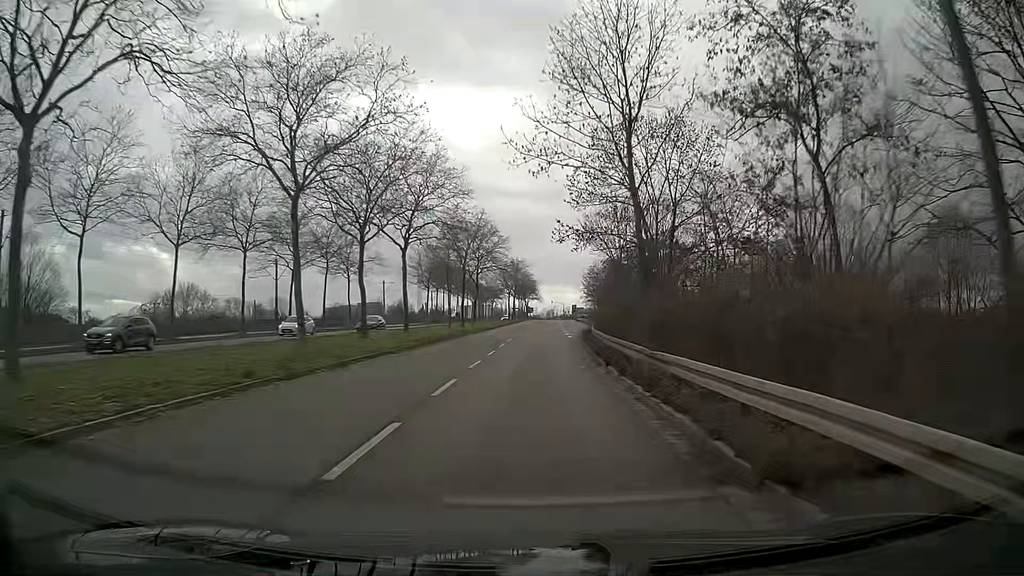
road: secondary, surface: asphalt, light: Day
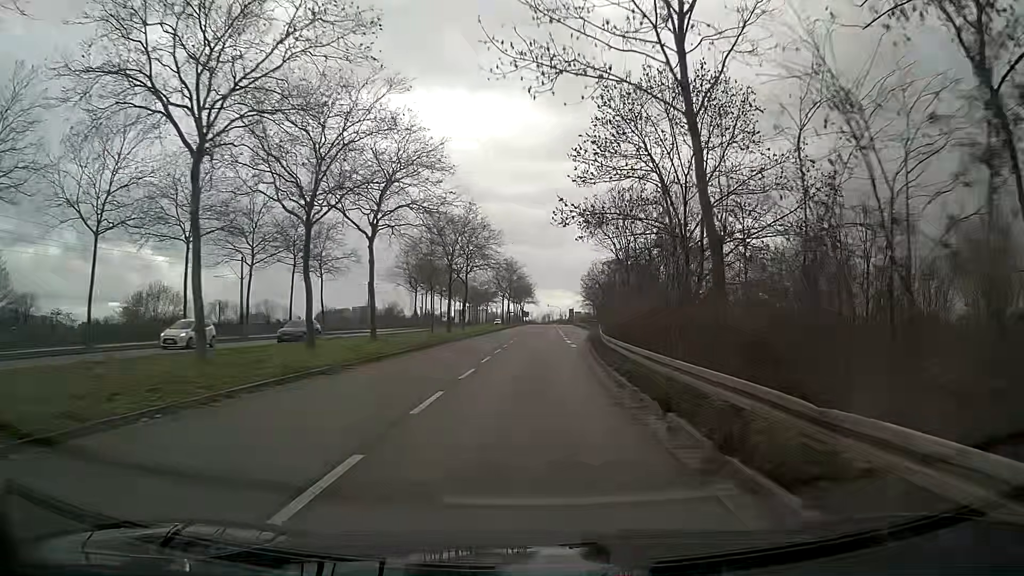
(0.0, +7.8) m; +1°
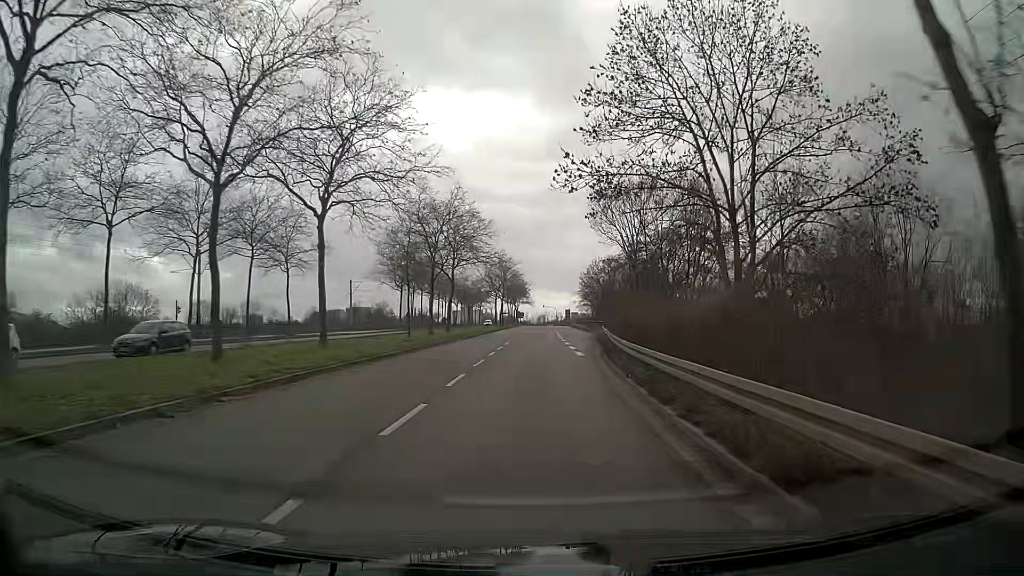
(0.0, +7.8) m; +1°
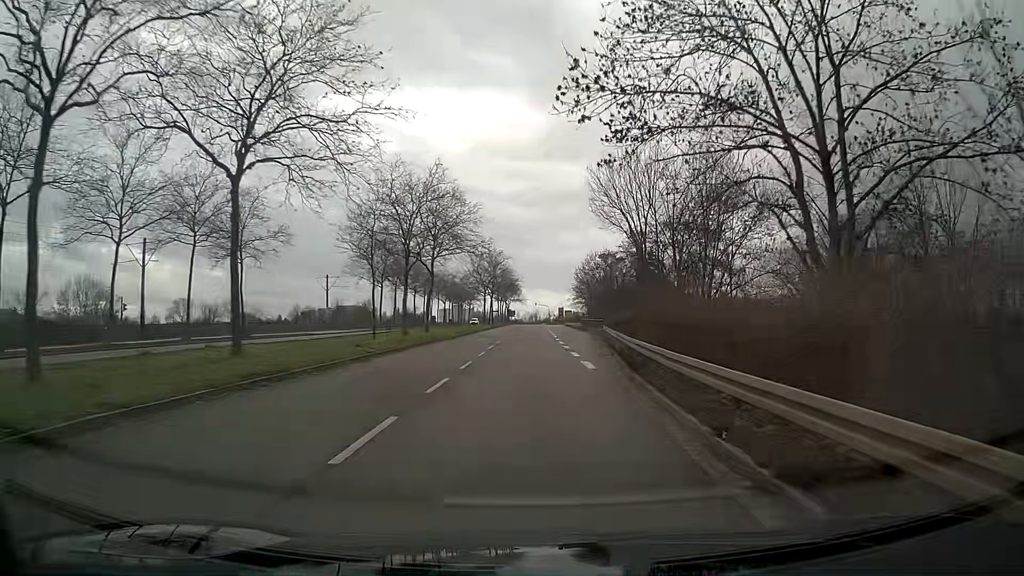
(0.0, +7.7) m; +1°
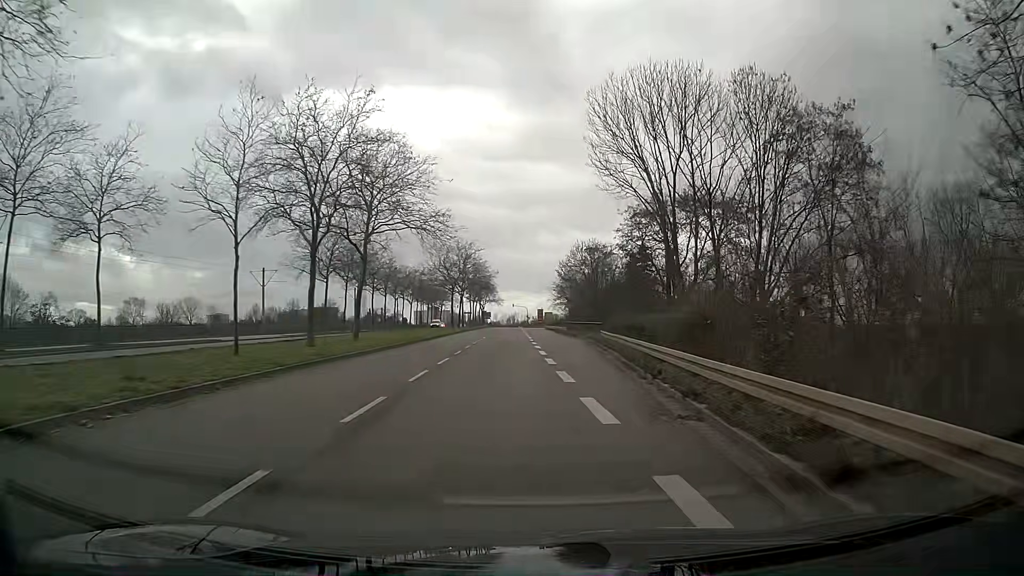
(+0.2, +15.3) m; +2°
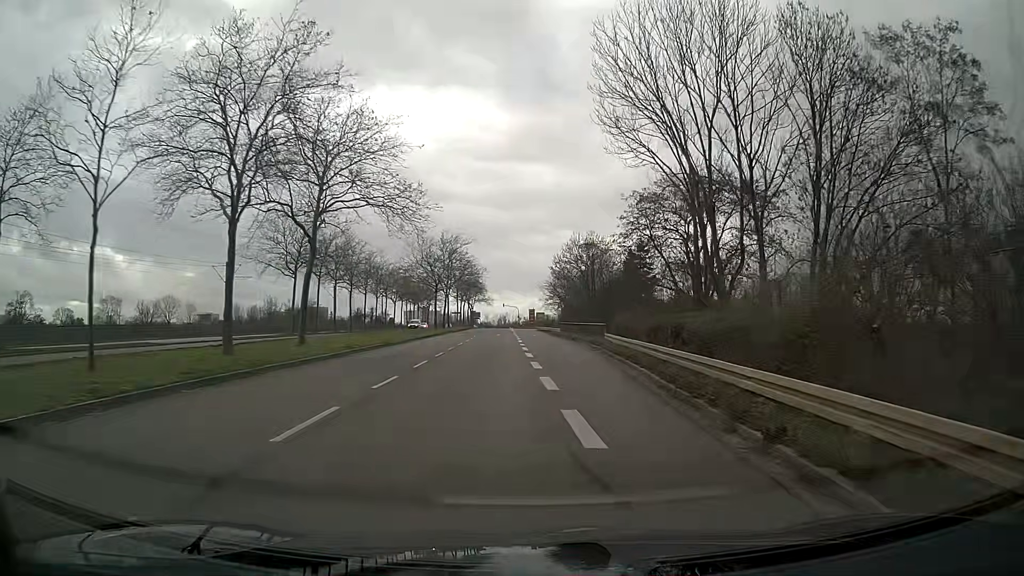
(0.0, +7.6) m; 0°
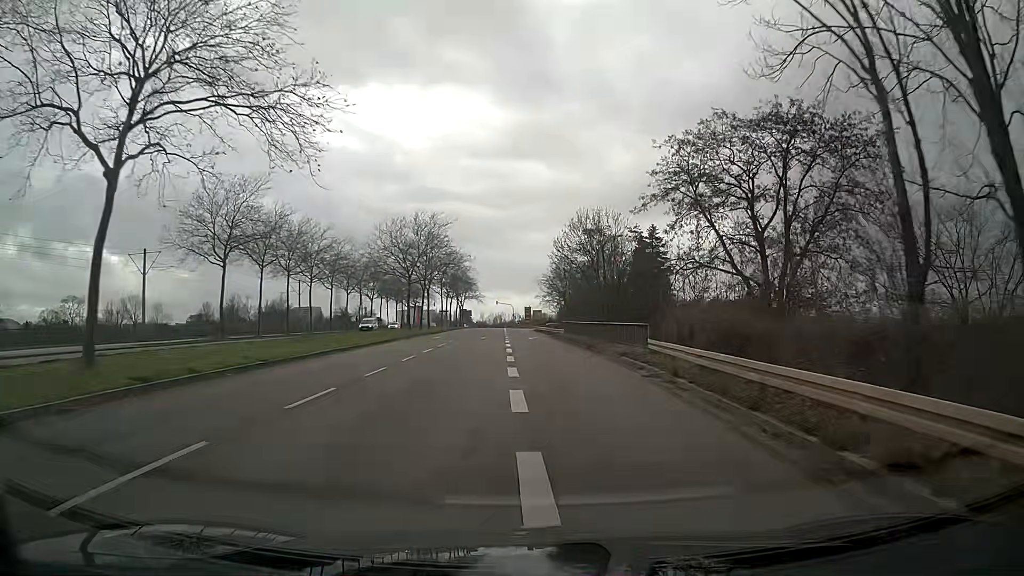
(0.0, +15.3) m; 0°
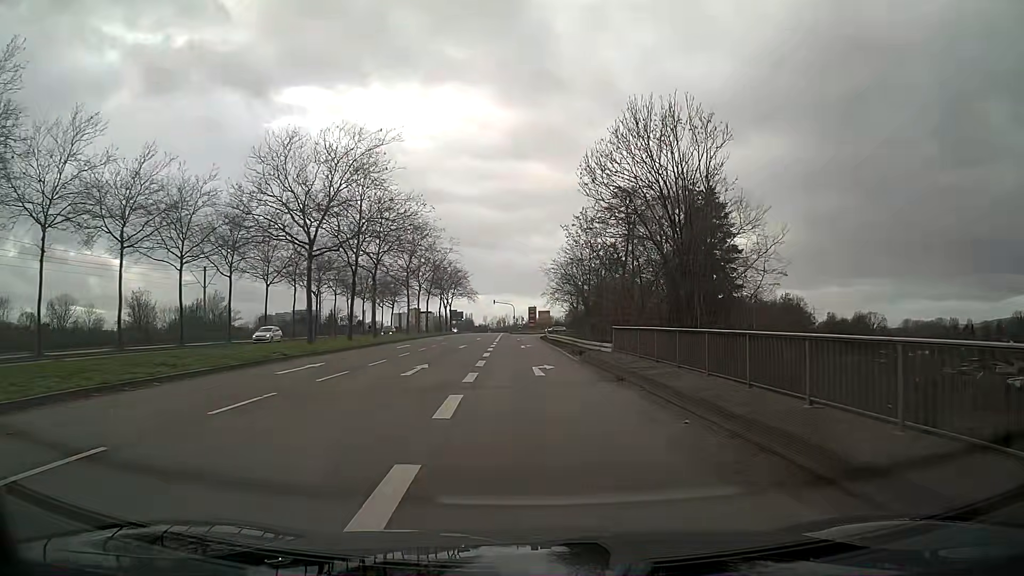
(-0.1, +30.6) m; 0°
